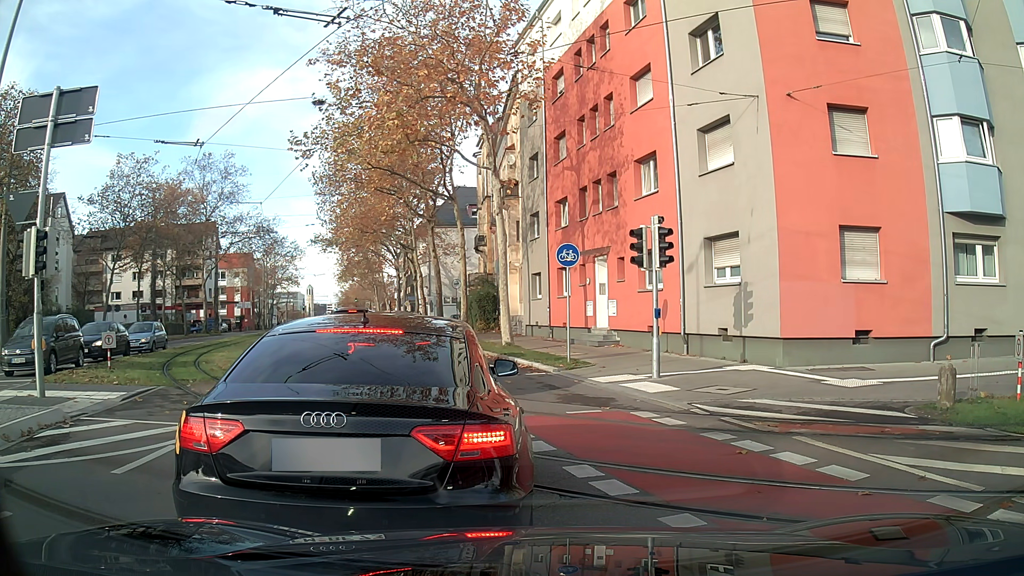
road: secondary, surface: asphalt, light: Day
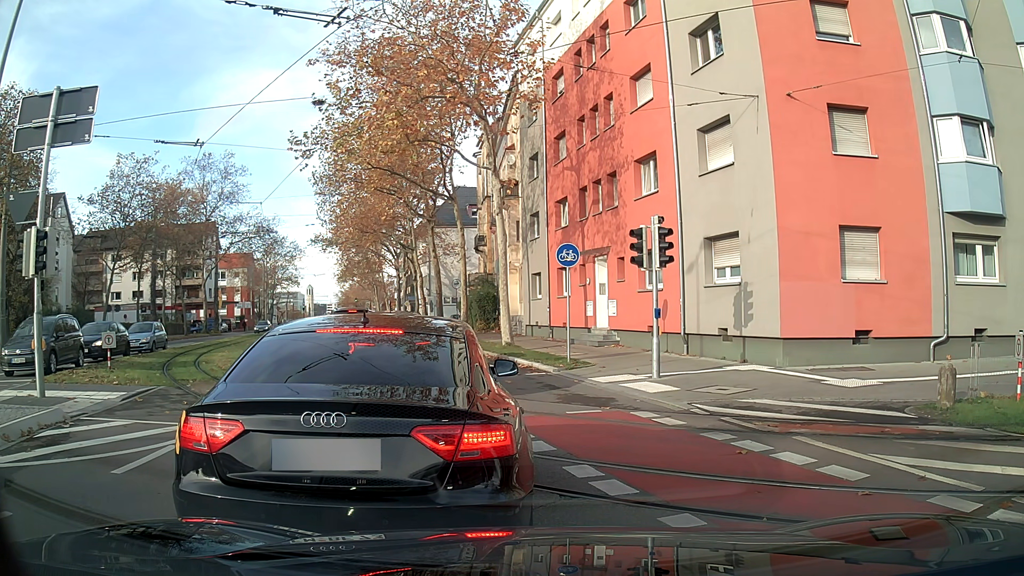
(0.0, 0.0) m; 0°
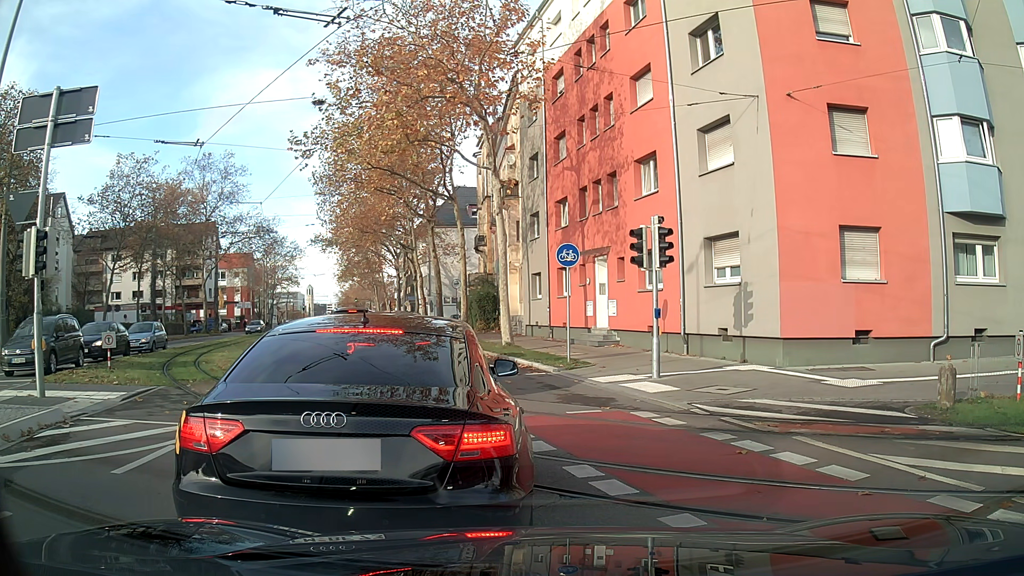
(0.0, 0.0) m; 0°
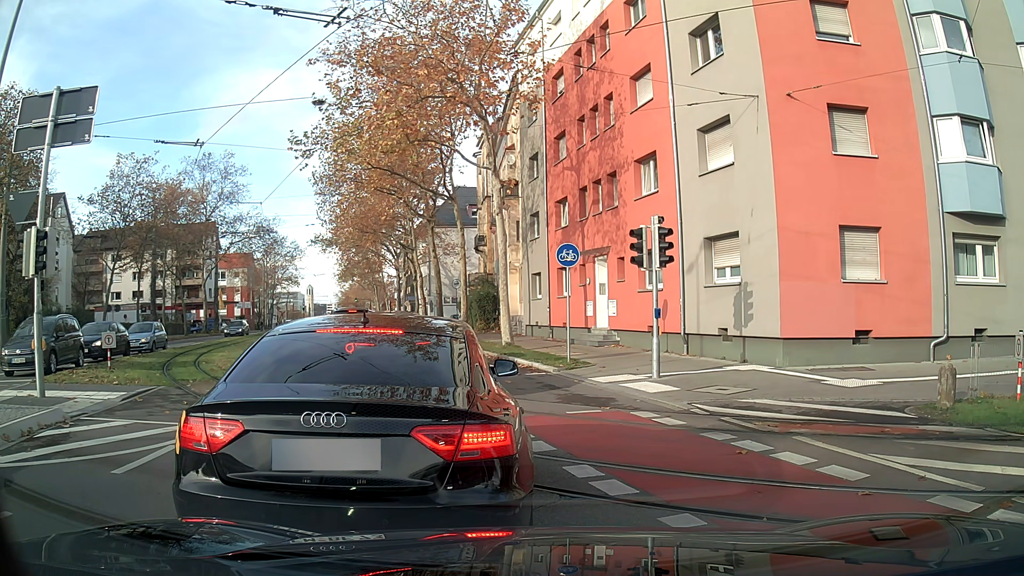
(0.0, 0.0) m; 0°
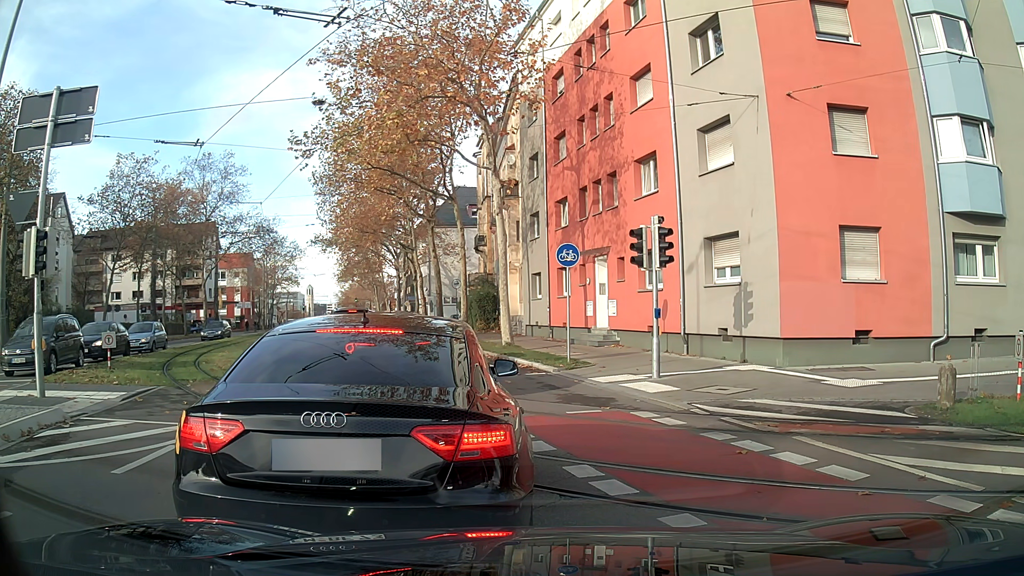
(0.0, 0.0) m; 0°
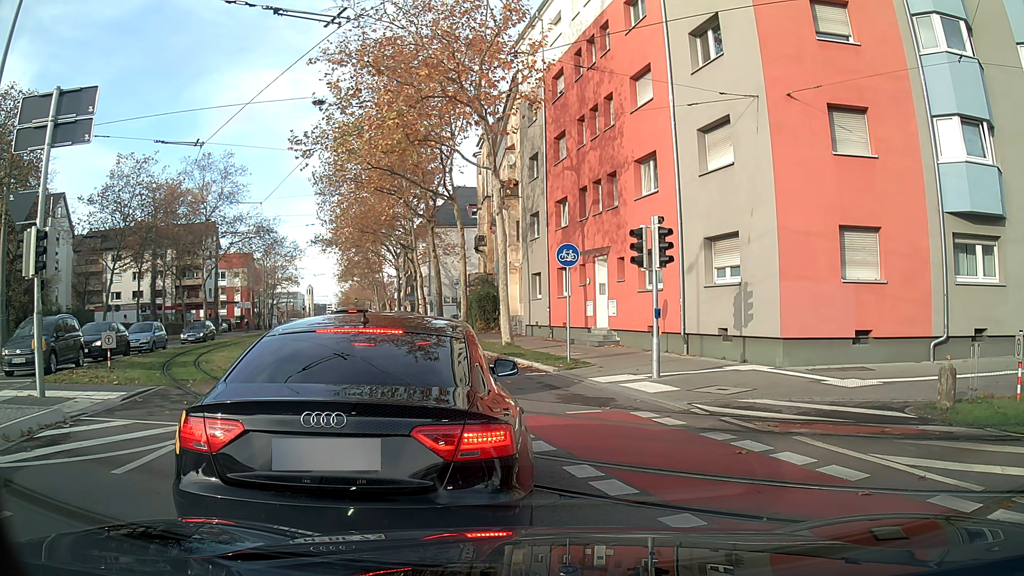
(0.0, 0.0) m; 0°
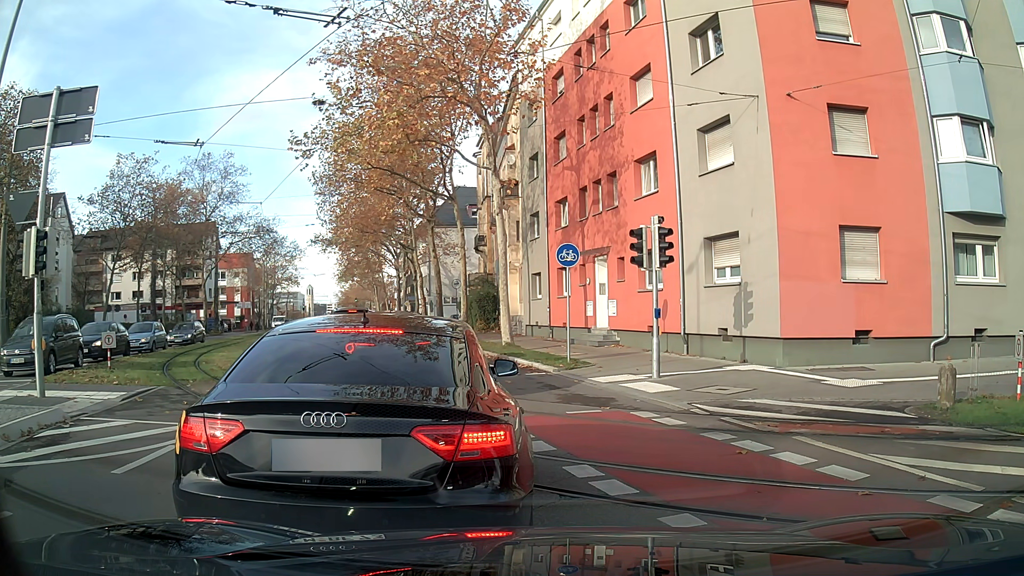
(0.0, 0.0) m; 0°
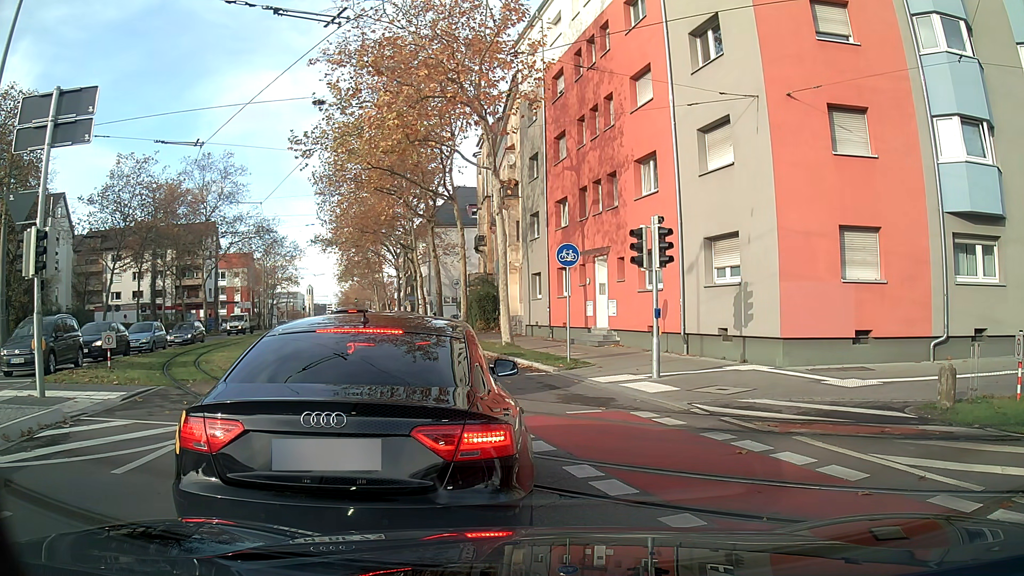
(0.0, 0.0) m; 0°
